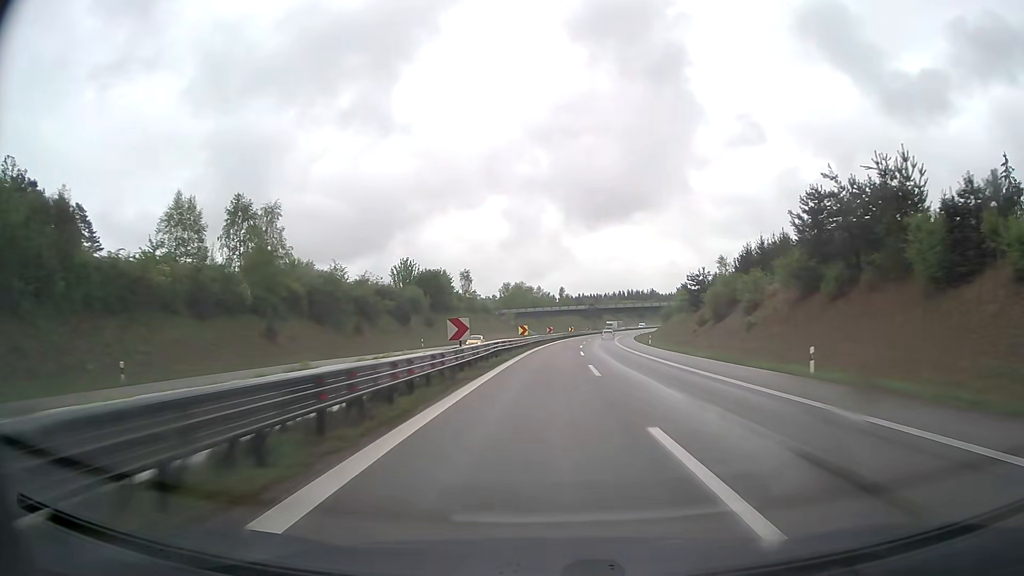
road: trunk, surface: asphalt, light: Day
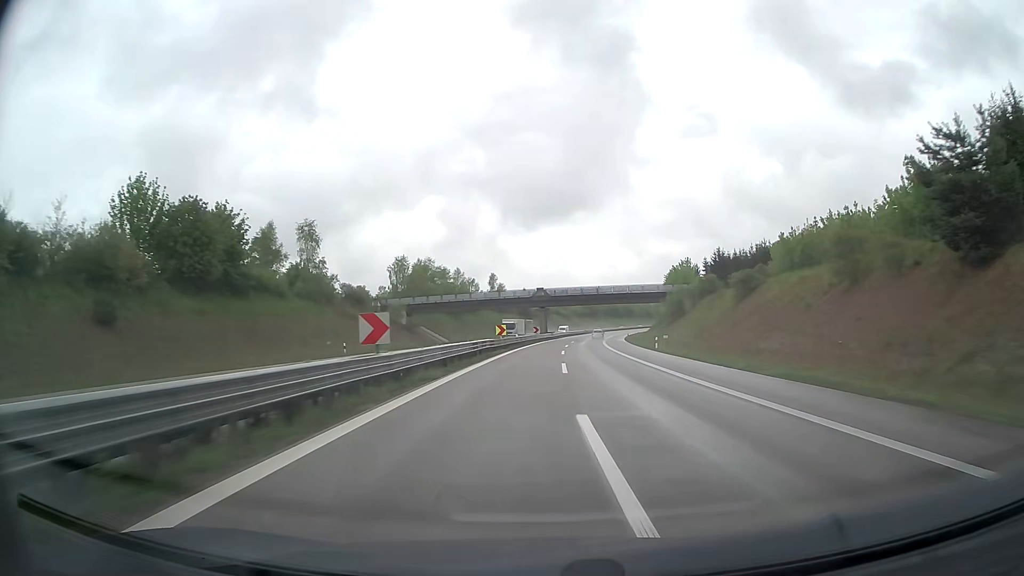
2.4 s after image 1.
(+3.3, +70.7) m; +5°
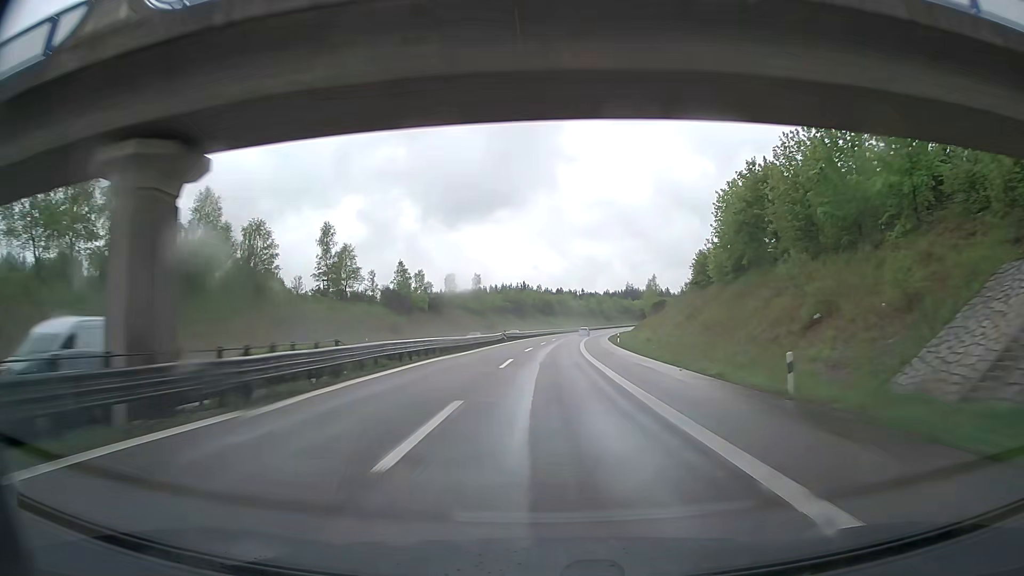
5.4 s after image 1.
(+5.9, +88.3) m; +7°
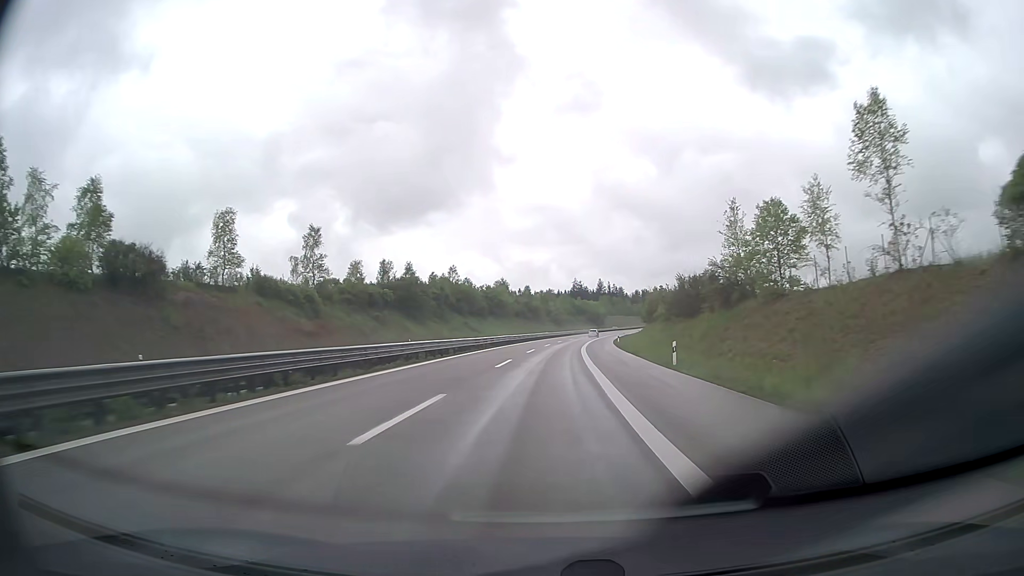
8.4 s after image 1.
(+4.2, +88.4) m; +6°
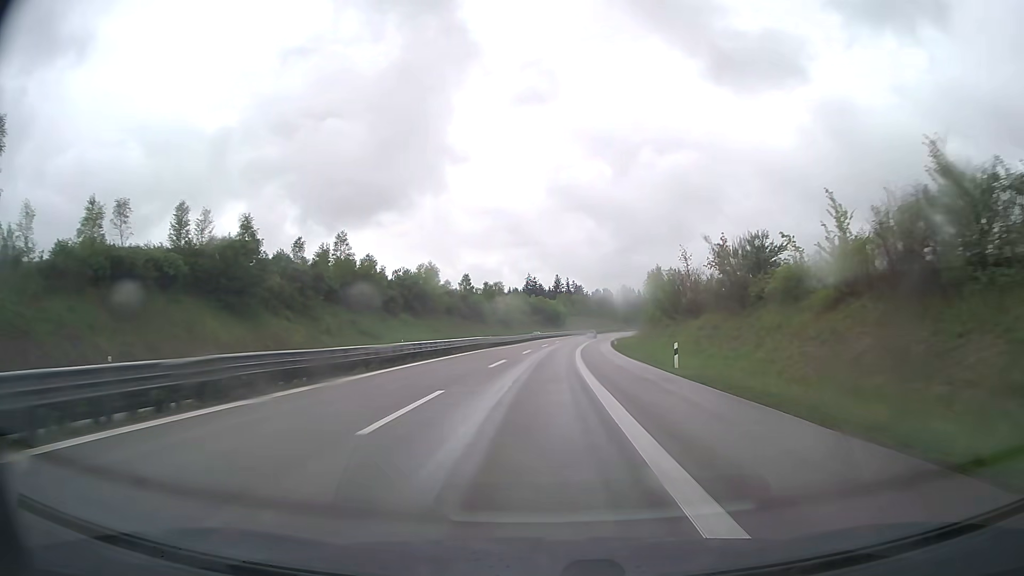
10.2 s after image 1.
(+1.8, +53.1) m; +4°
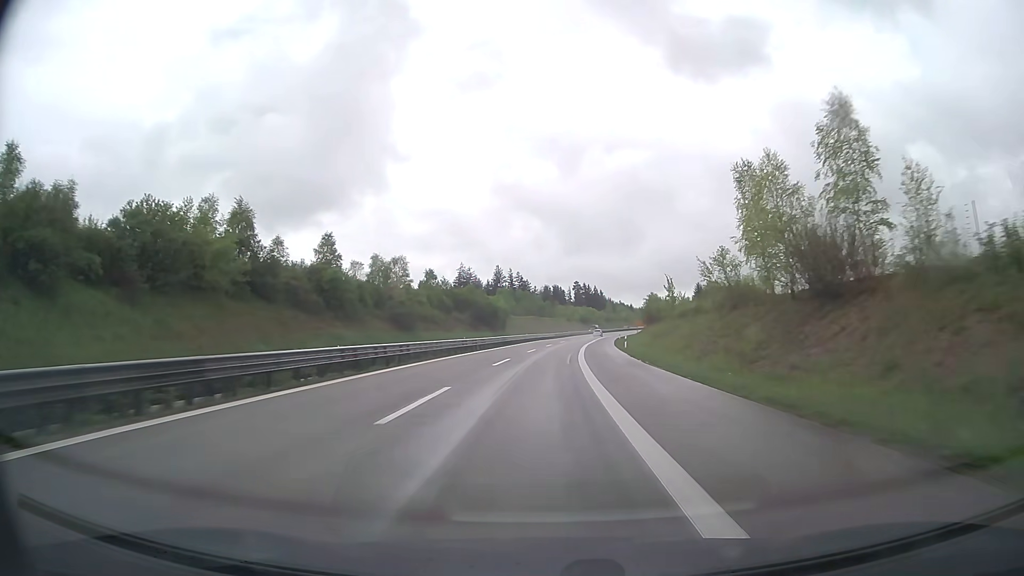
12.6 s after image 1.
(+3.0, +70.8) m; +5°
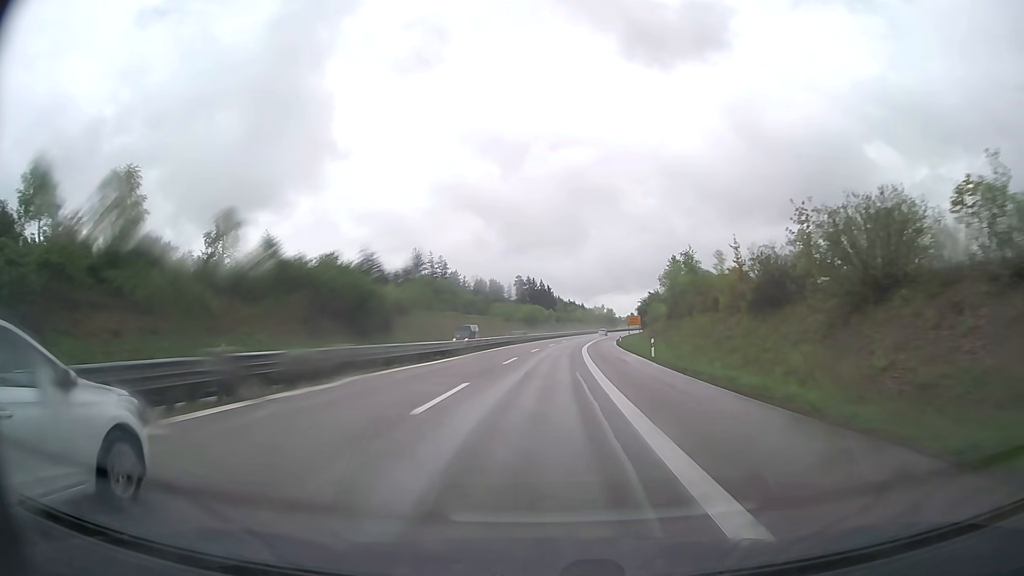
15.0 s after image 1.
(+3.0, +70.8) m; +5°
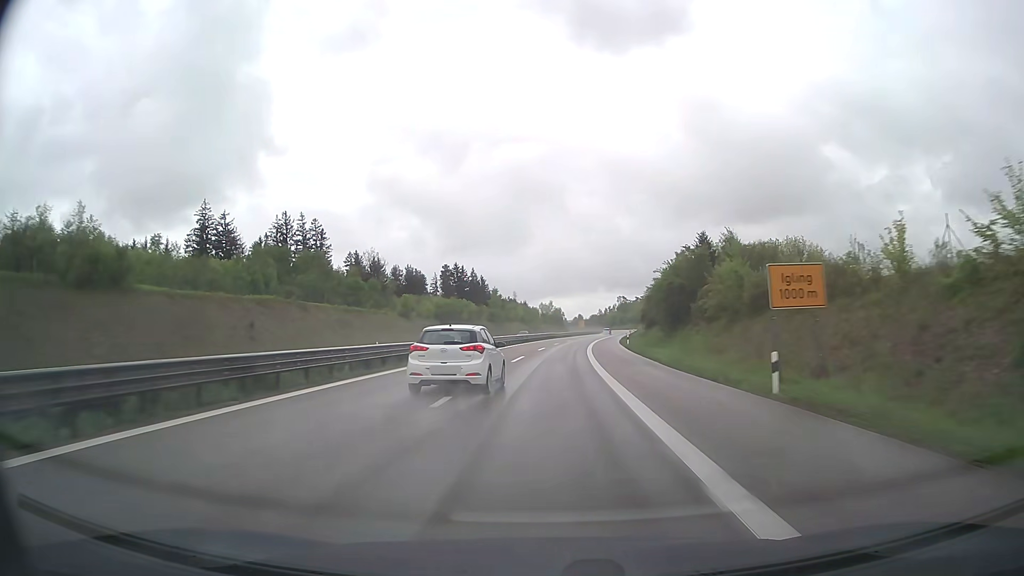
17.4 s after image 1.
(+3.0, +70.8) m; +5°
(0, +10) (0, +20) (+1, +30) (+1, +40) (+2, +50) (+3, +60) (+4, +70) (+5, +80) (+6, +90) (+7, +100) m
